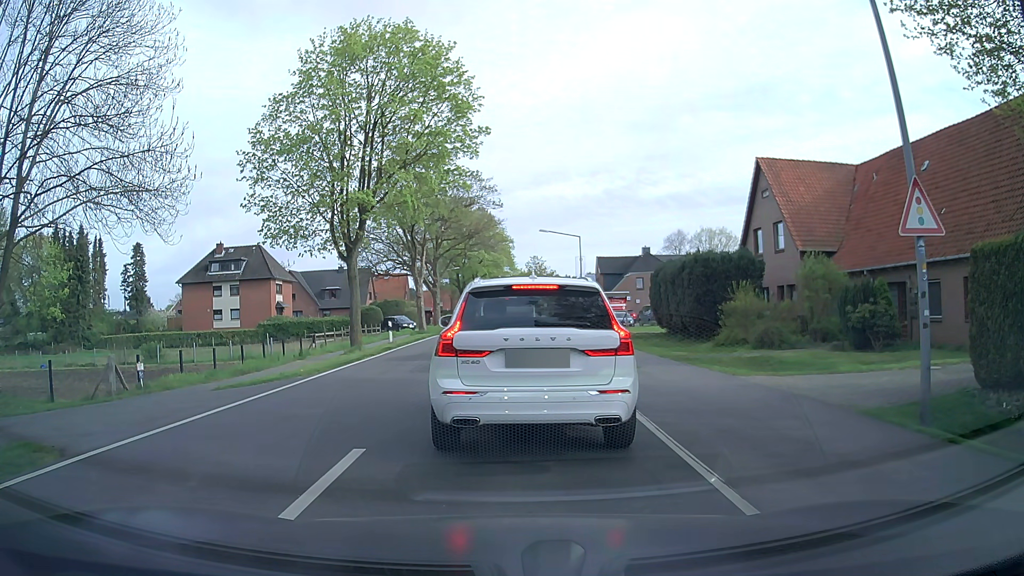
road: tertiary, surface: asphalt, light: Day
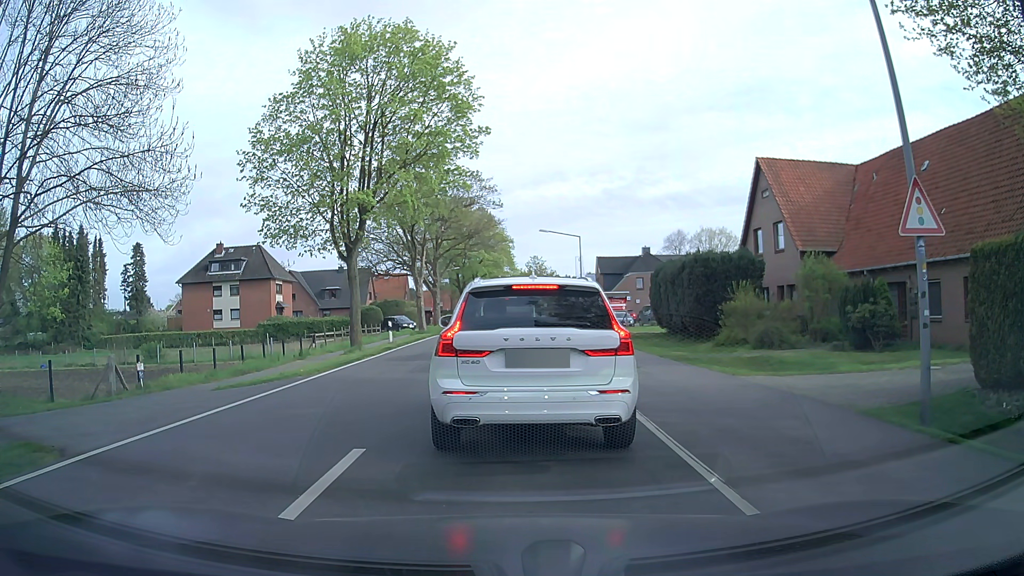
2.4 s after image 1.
(0.0, 0.0) m; 0°
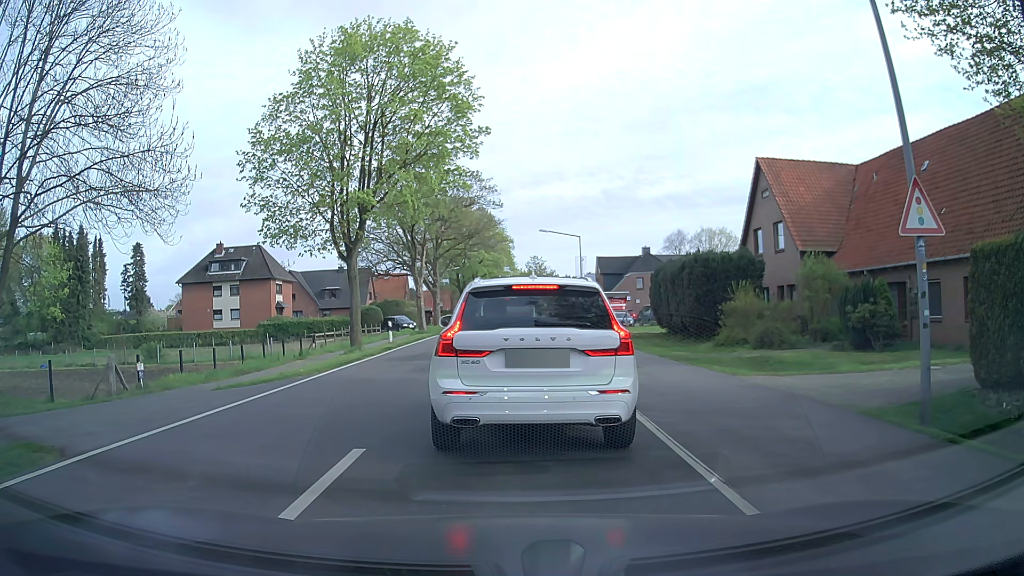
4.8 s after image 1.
(0.0, 0.0) m; 0°
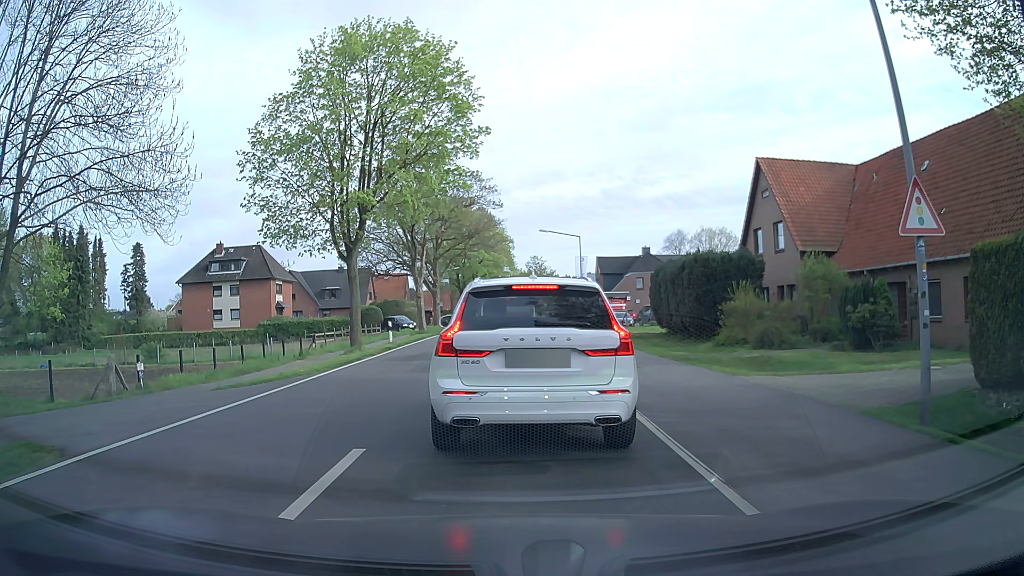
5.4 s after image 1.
(0.0, 0.0) m; 0°
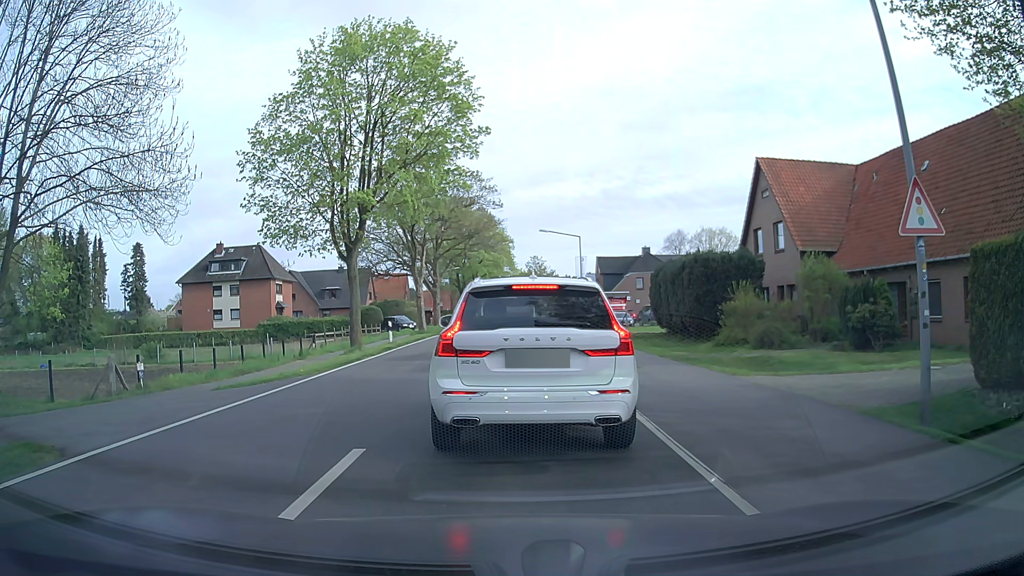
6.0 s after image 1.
(0.0, 0.0) m; 0°
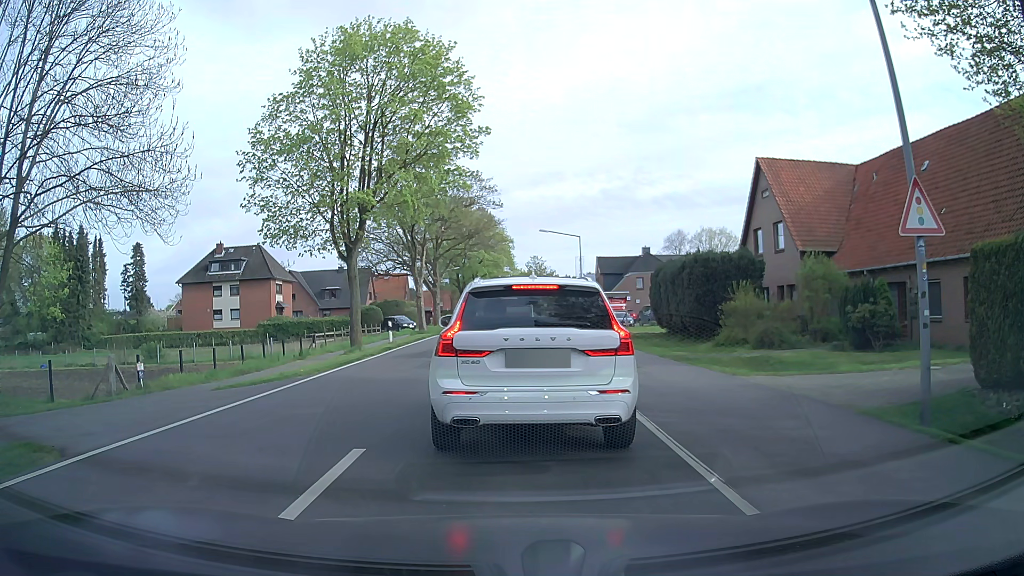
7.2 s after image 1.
(0.0, 0.0) m; 0°
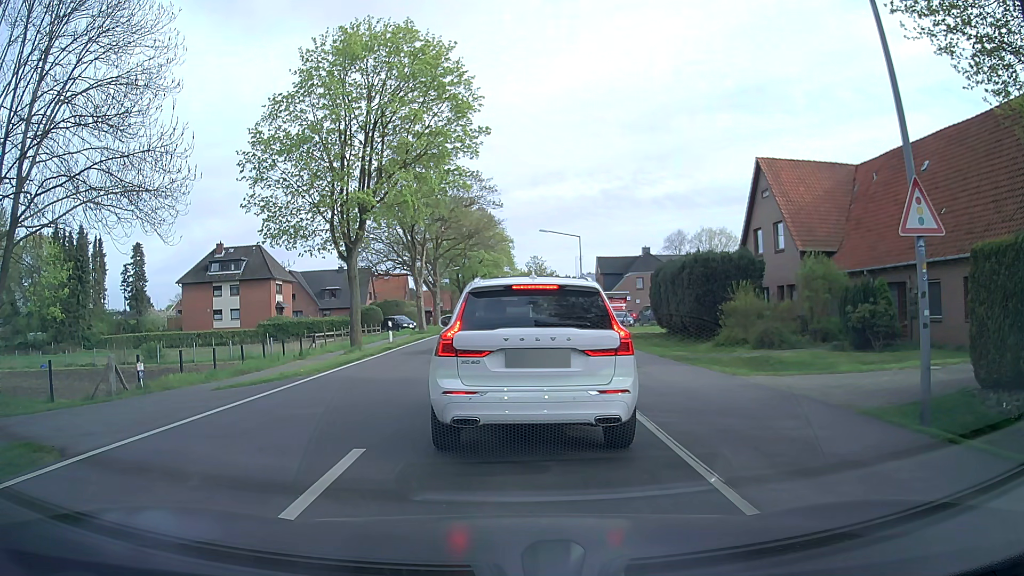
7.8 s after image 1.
(0.0, 0.0) m; 0°
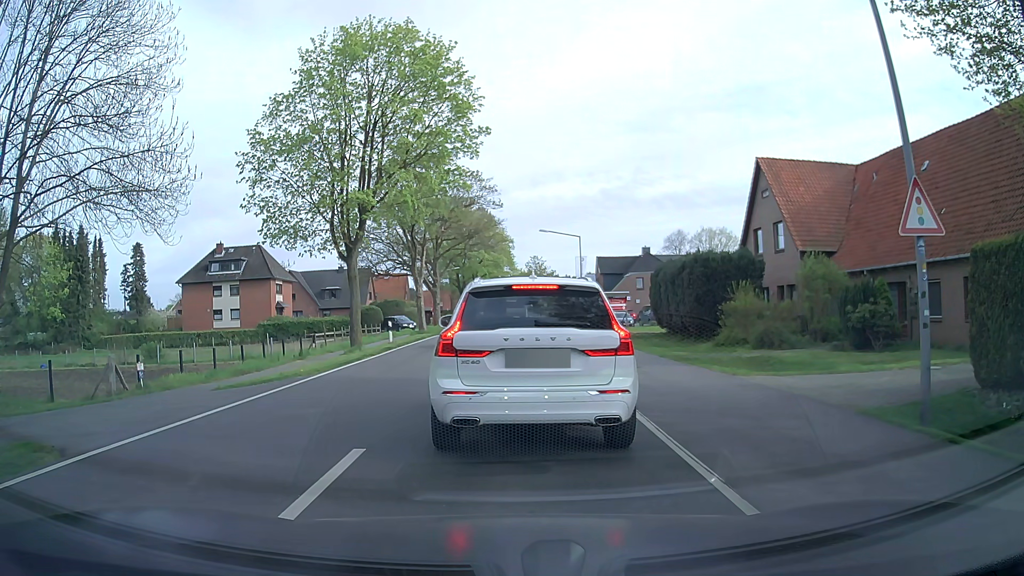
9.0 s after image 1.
(0.0, 0.0) m; 0°
(+1, +10) (+1, +20) (+2, +30) (+3, +40) (+4, +50) (+4, +60) (+5, +70) (+6, +80) (+7, +90) (+7, +100) m
